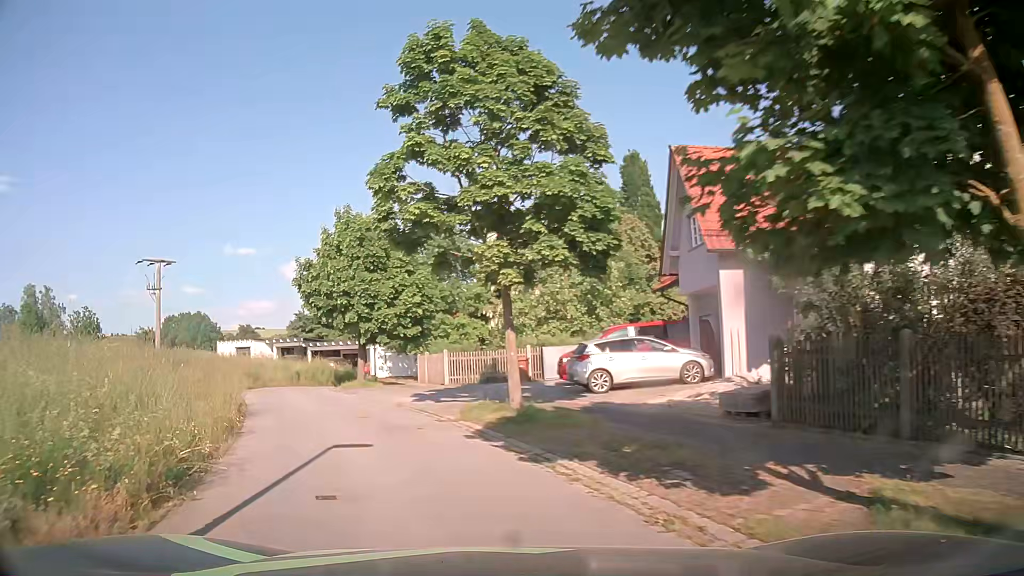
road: residential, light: Day
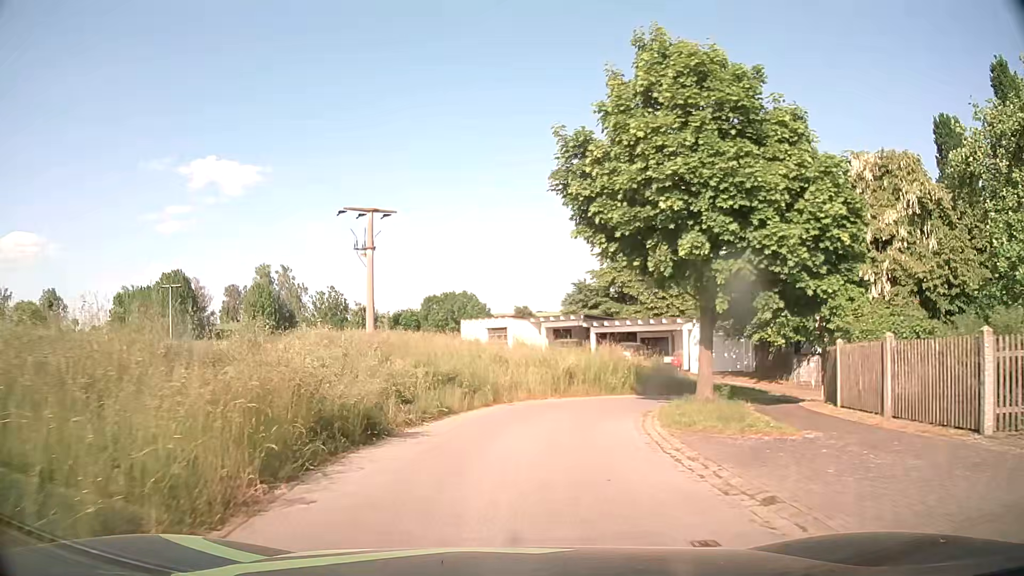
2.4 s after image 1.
(-4.6, +18.3) m; -25°
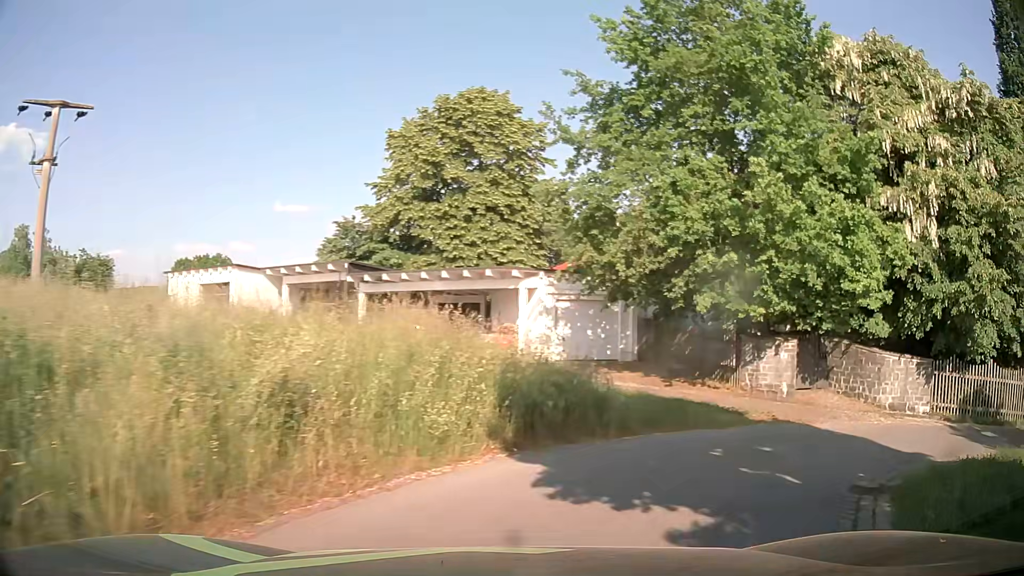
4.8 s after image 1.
(+1.3, +16.6) m; +19°
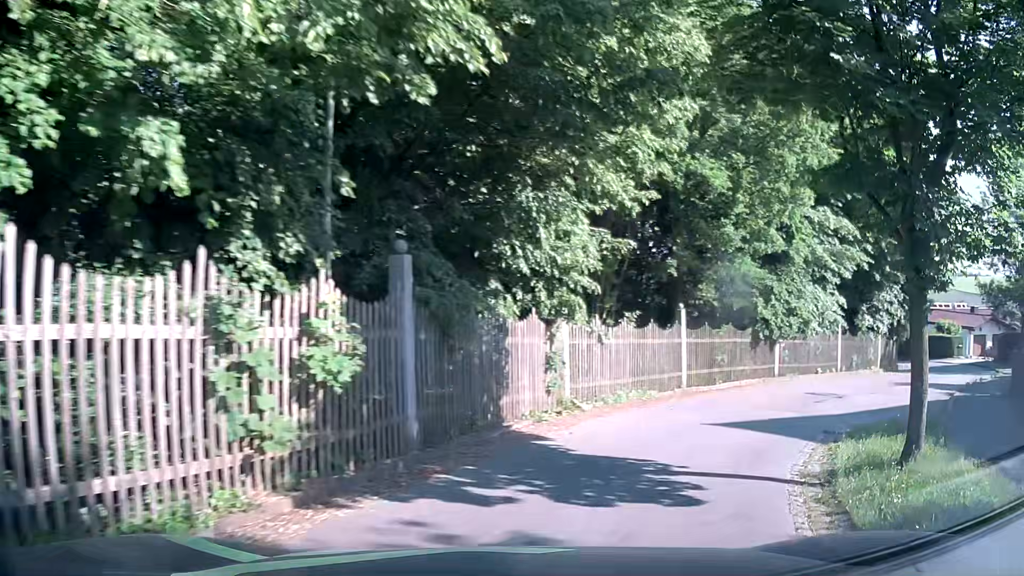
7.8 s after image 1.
(+10.1, +13.0) m; +75°
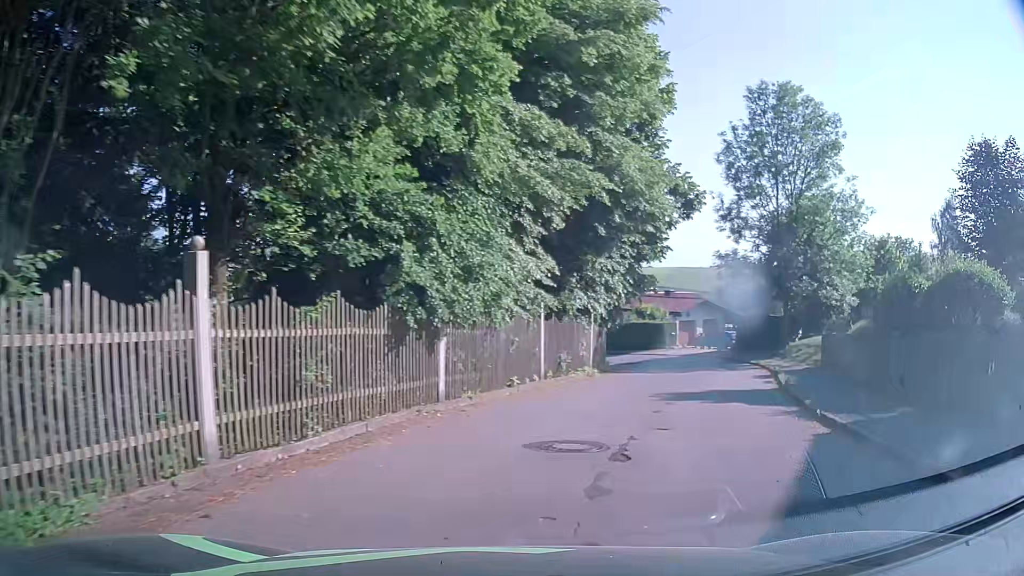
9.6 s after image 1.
(+3.3, +10.9) m; +31°
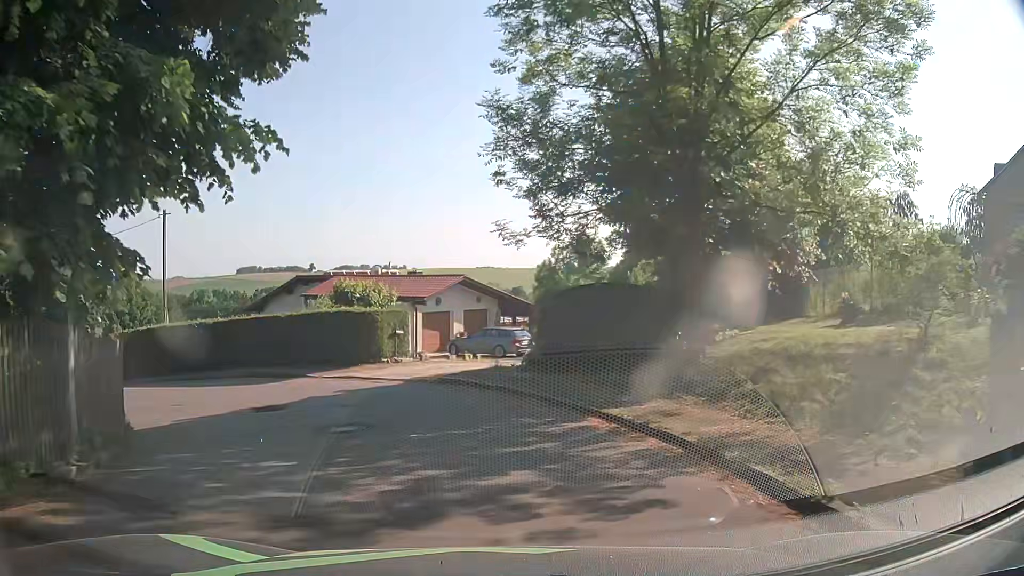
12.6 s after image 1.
(+6.4, +21.4) m; +21°
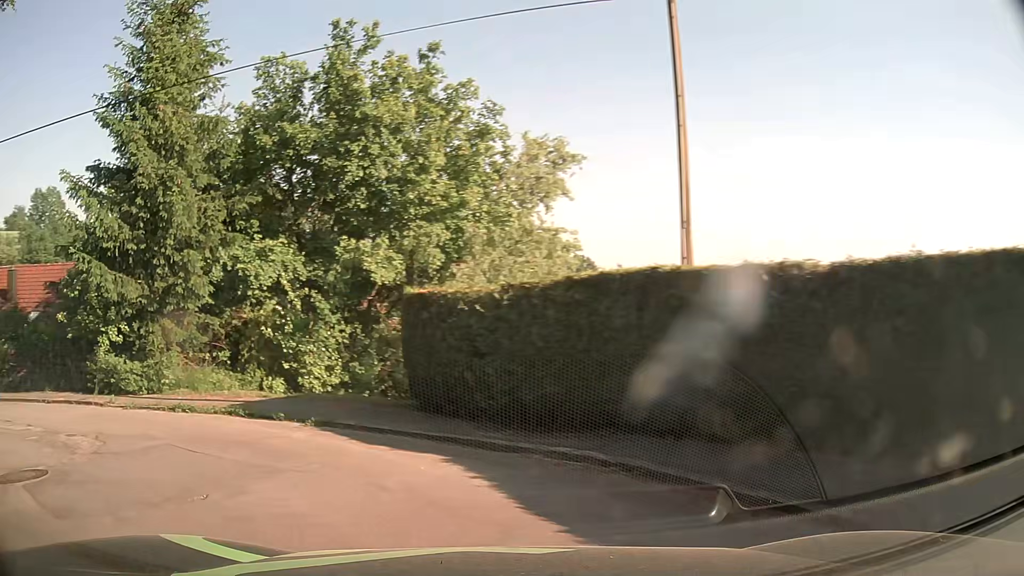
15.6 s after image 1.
(-6.0, +17.5) m; -52°
